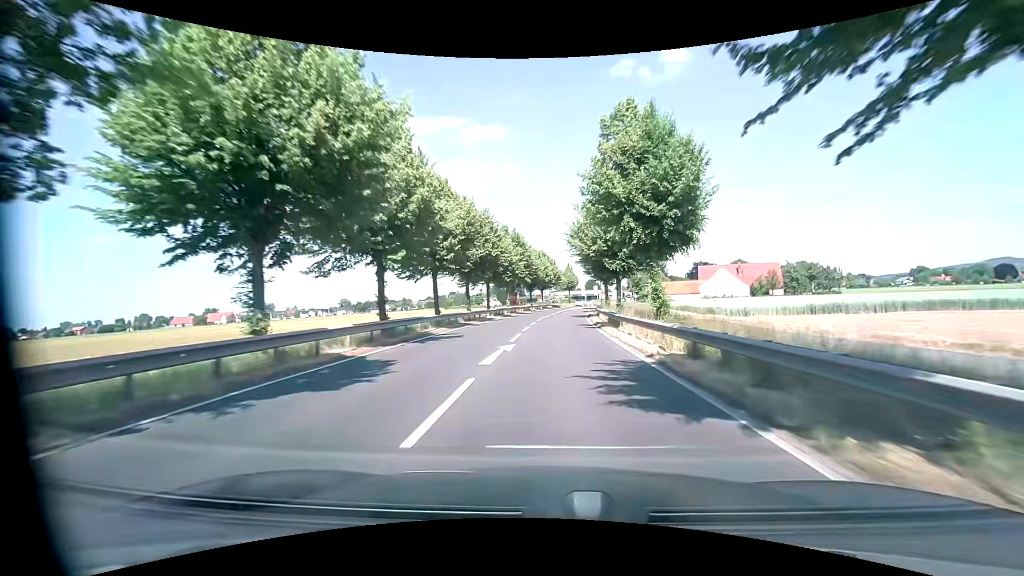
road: primary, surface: asphalt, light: Day
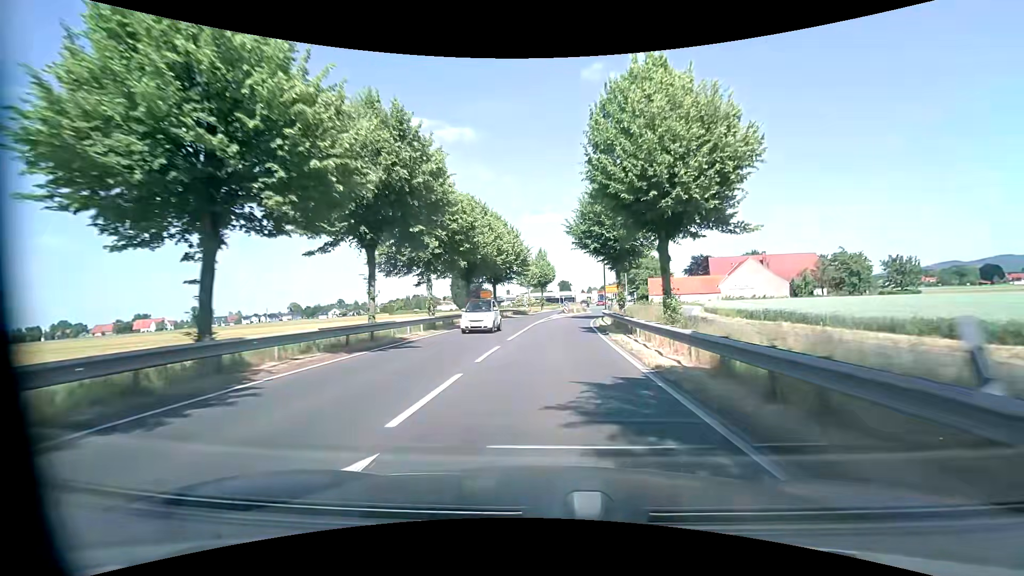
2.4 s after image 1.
(+1.3, +41.0) m; +3°
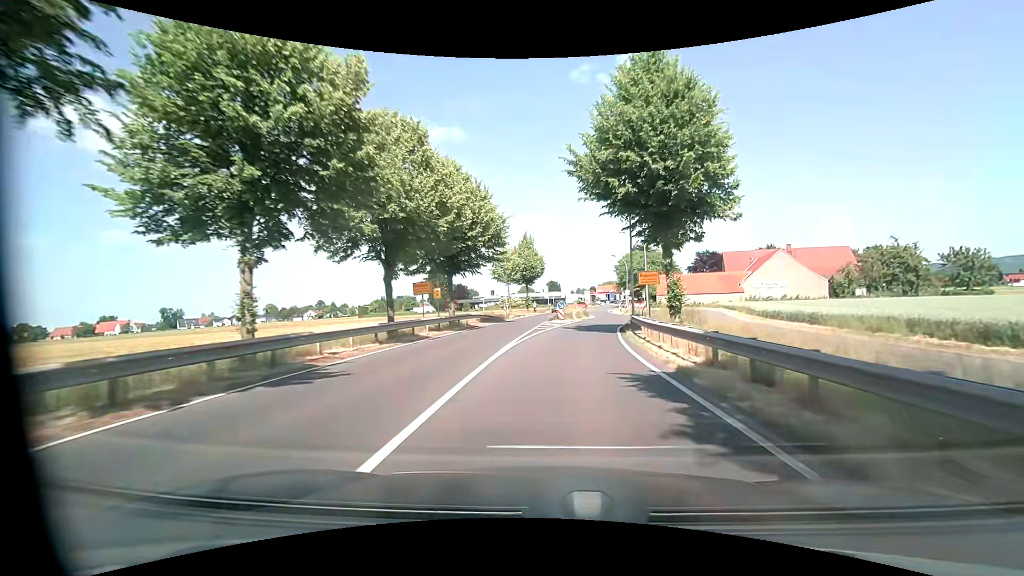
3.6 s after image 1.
(+0.2, +18.5) m; +1°
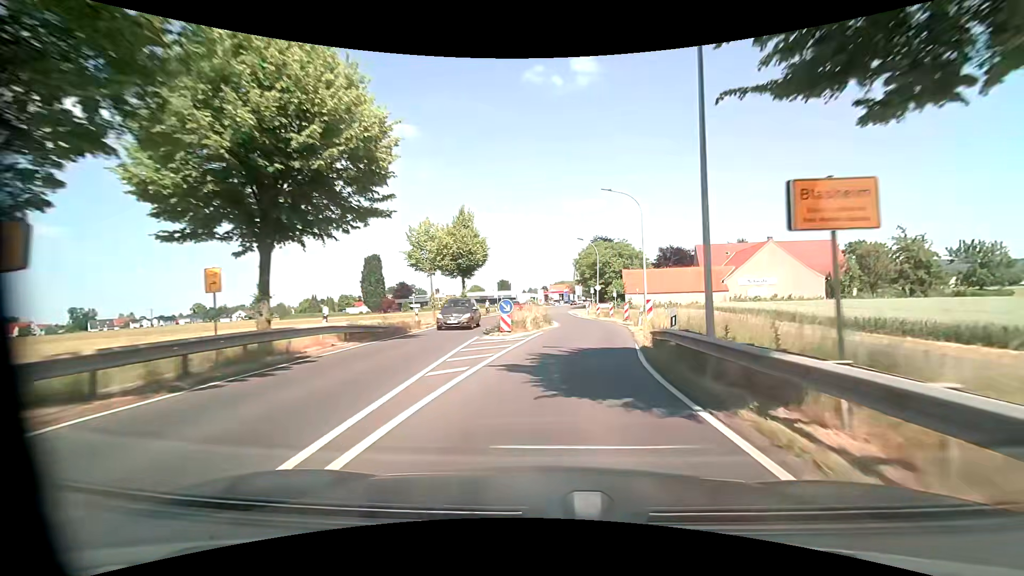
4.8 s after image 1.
(+0.7, +16.9) m; +5°
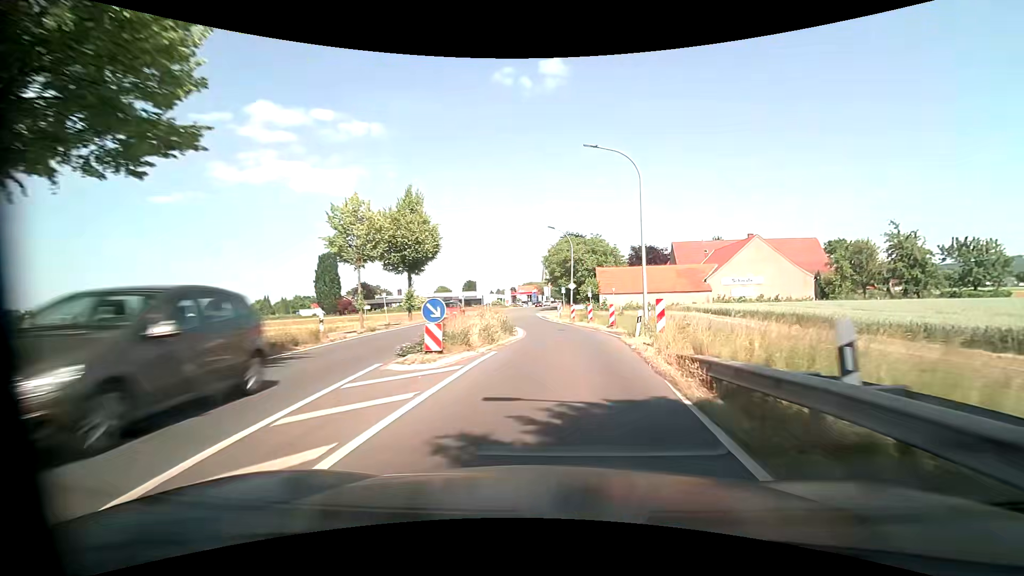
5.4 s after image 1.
(+0.3, +7.9) m; +4°
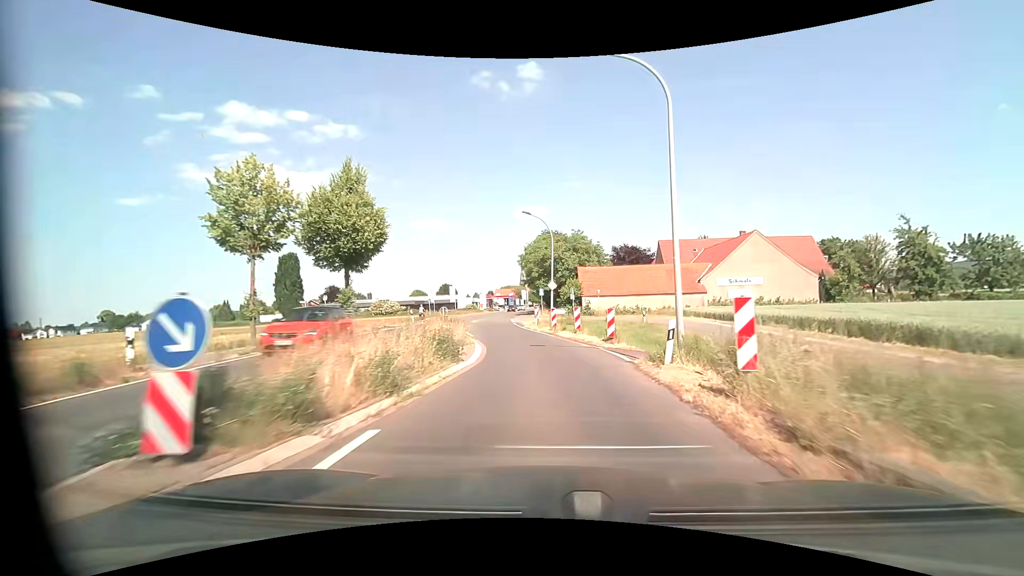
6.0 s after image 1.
(+0.2, +7.8) m; +2°
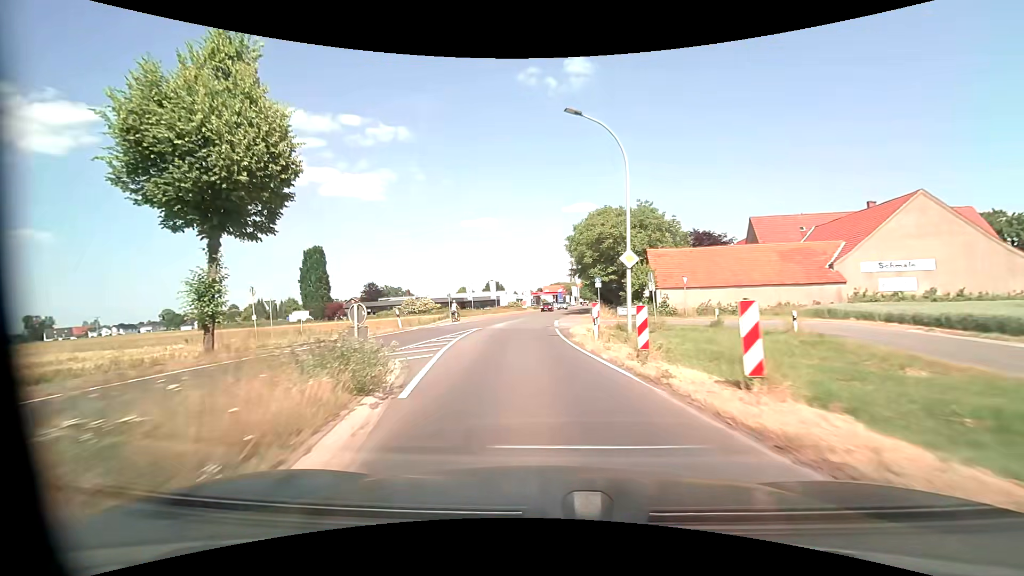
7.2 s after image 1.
(-0.3, +15.9) m; -5°
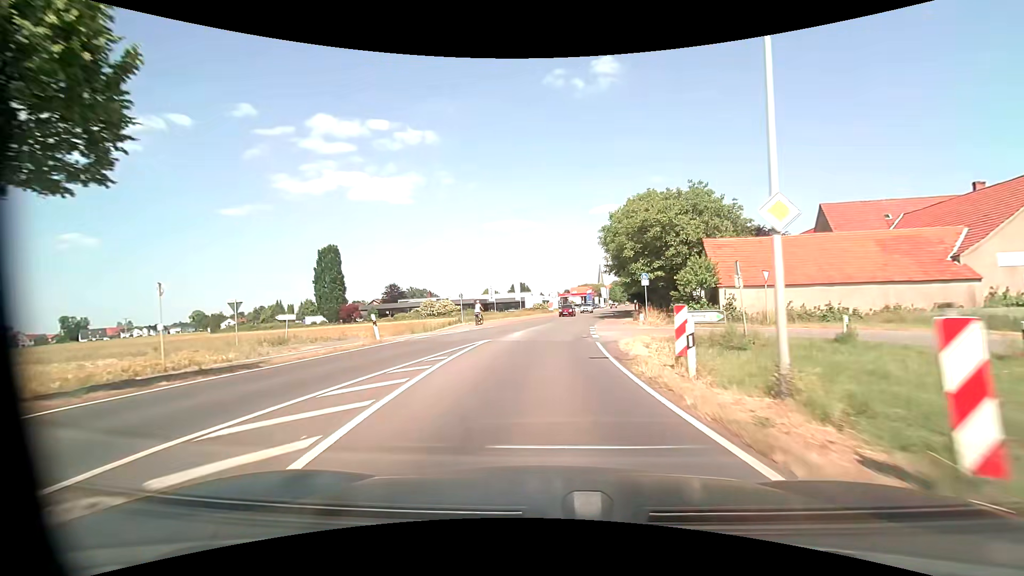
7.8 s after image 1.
(-0.3, +8.0) m; -3°
(0, +10) (0, +20) (+1, +30) (+2, +40) (+4, +50) (+5, +60) (+7, +70) (+9, +79) (+11, +89) (+13, +99) m
